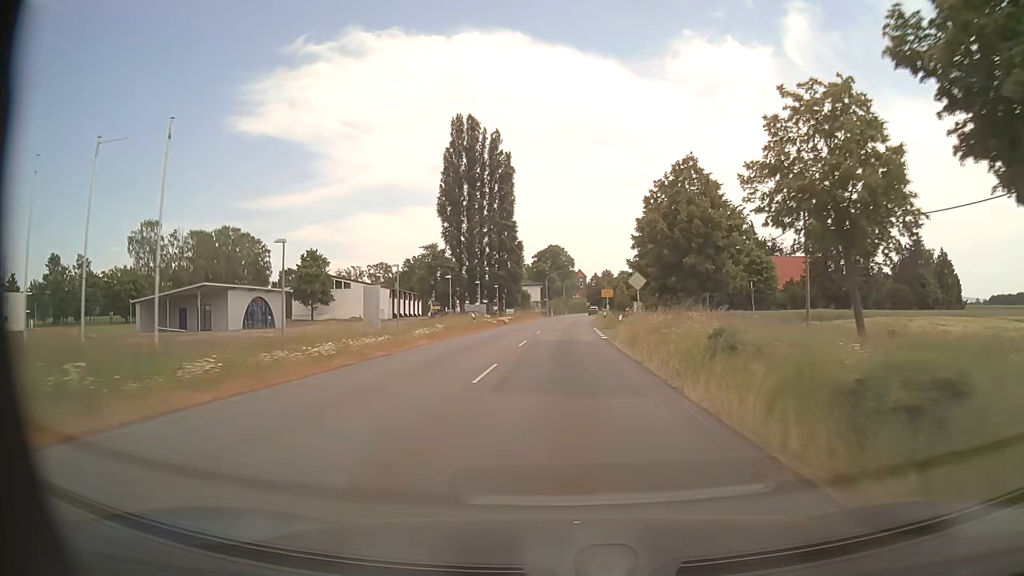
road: secondary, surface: asphalt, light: Day
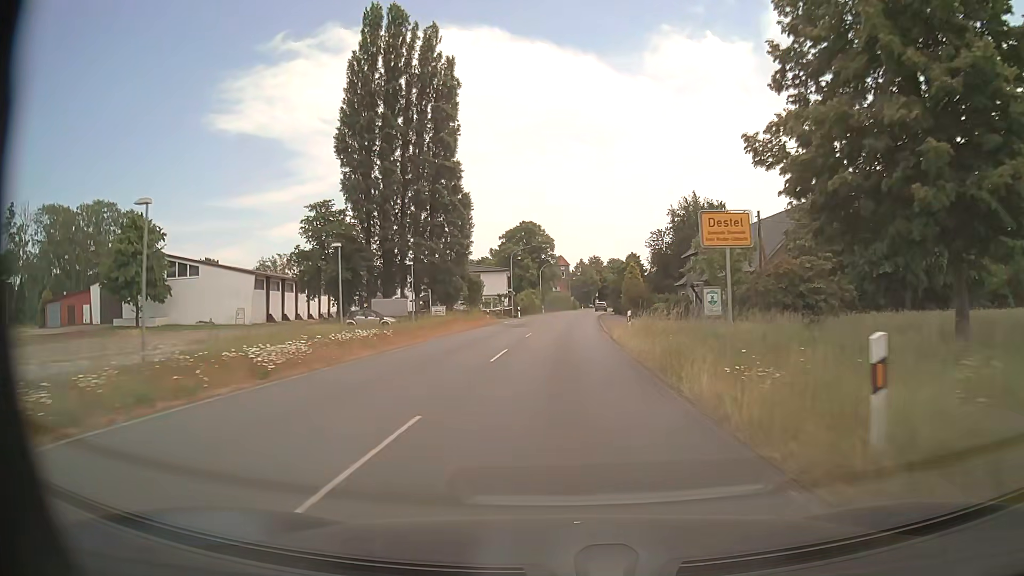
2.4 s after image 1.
(+0.7, +43.6) m; +2°
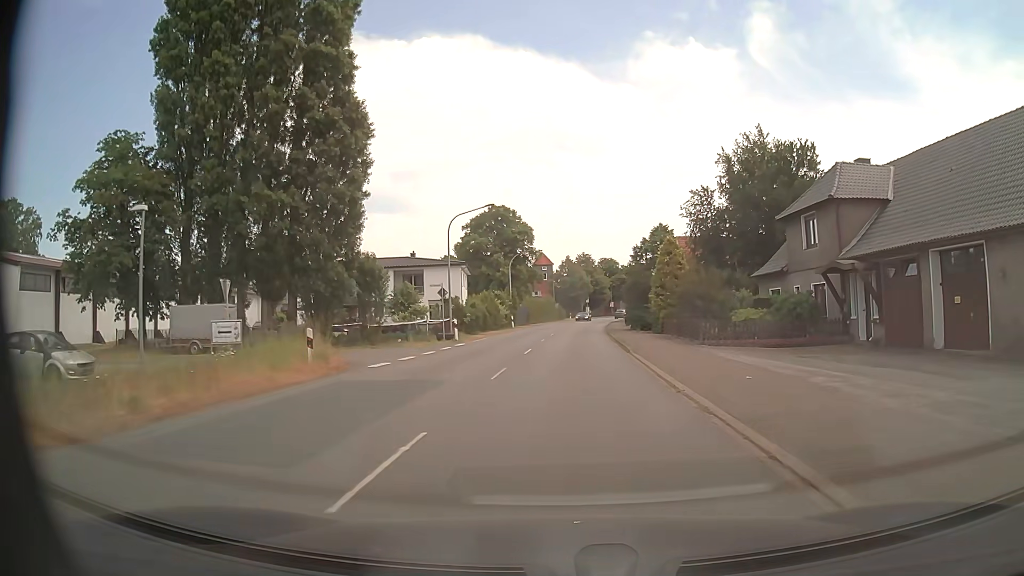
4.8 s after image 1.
(+0.4, +32.1) m; +2°
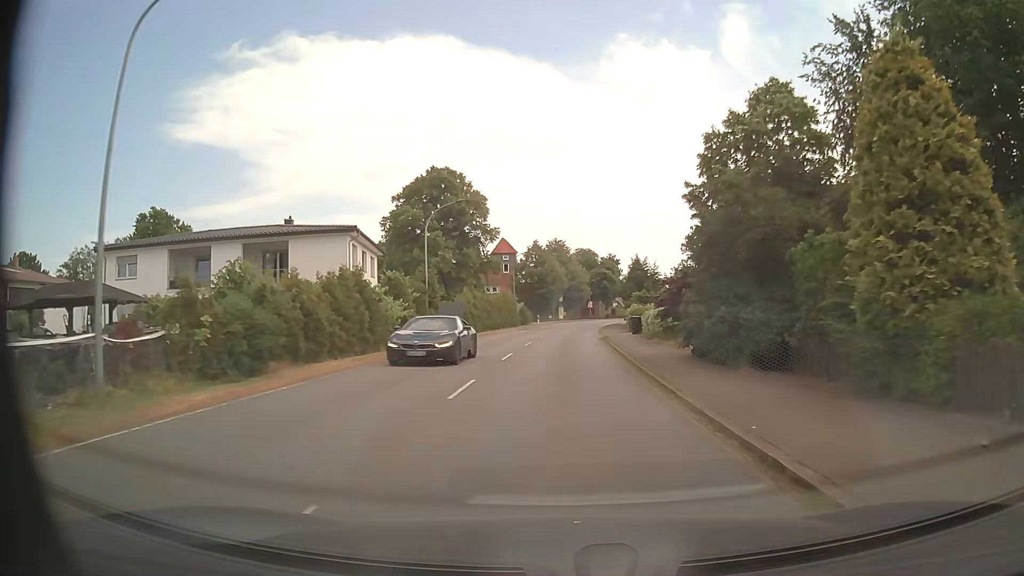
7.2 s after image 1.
(+0.6, +30.1) m; +2°
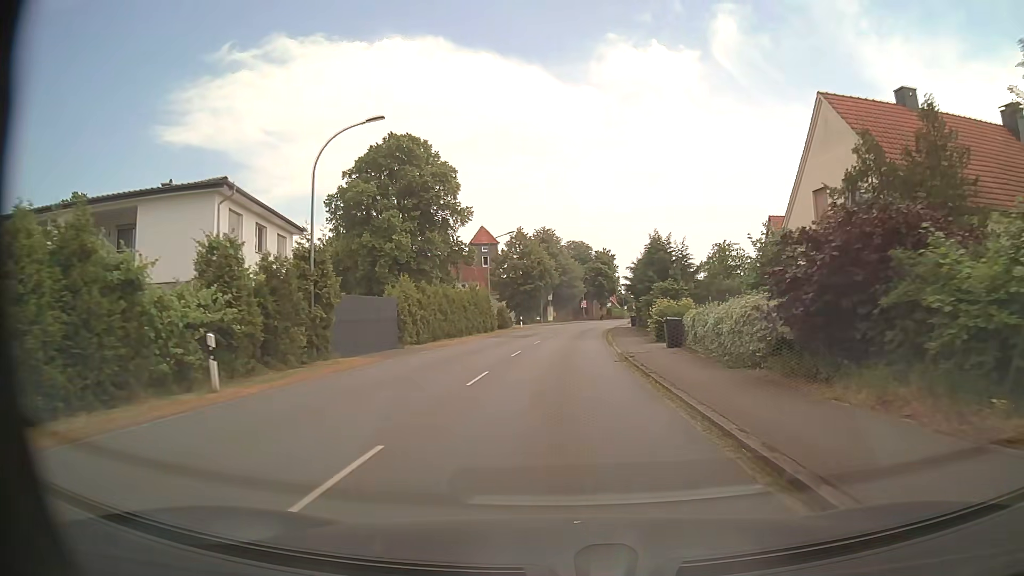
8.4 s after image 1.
(+0.1, +15.9) m; 0°
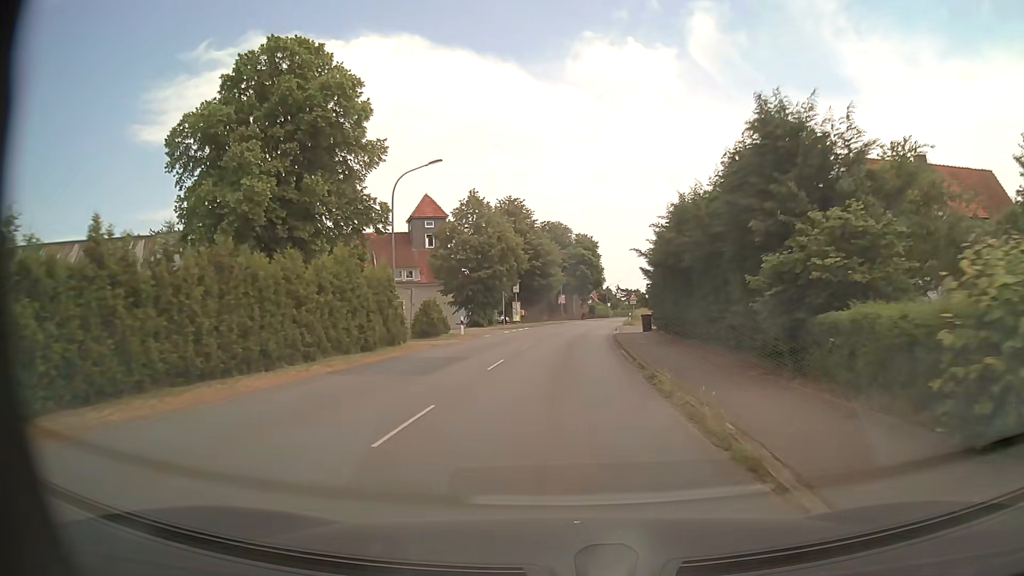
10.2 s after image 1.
(+0.6, +24.2) m; +3°
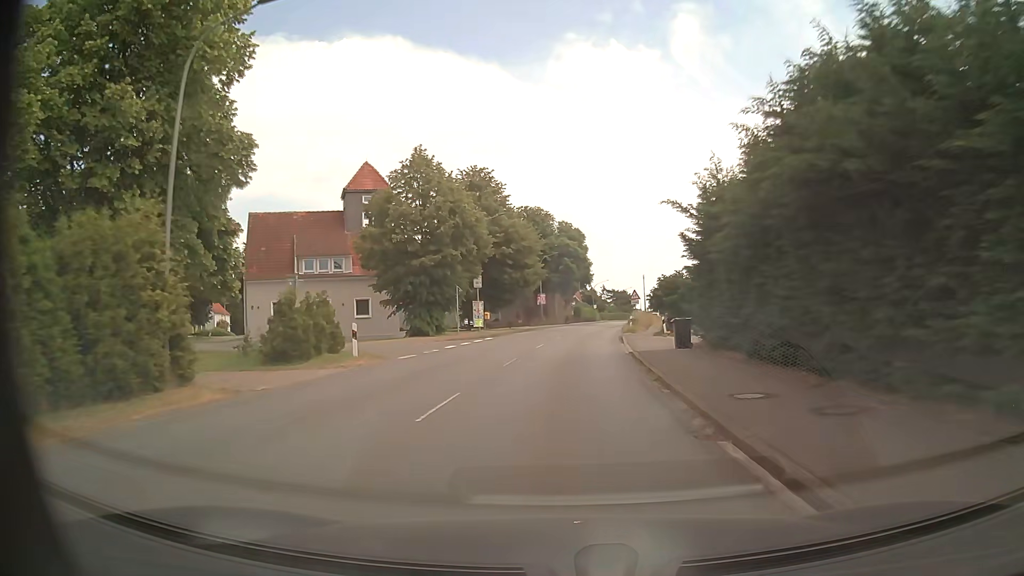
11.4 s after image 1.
(+0.1, +16.3) m; +1°
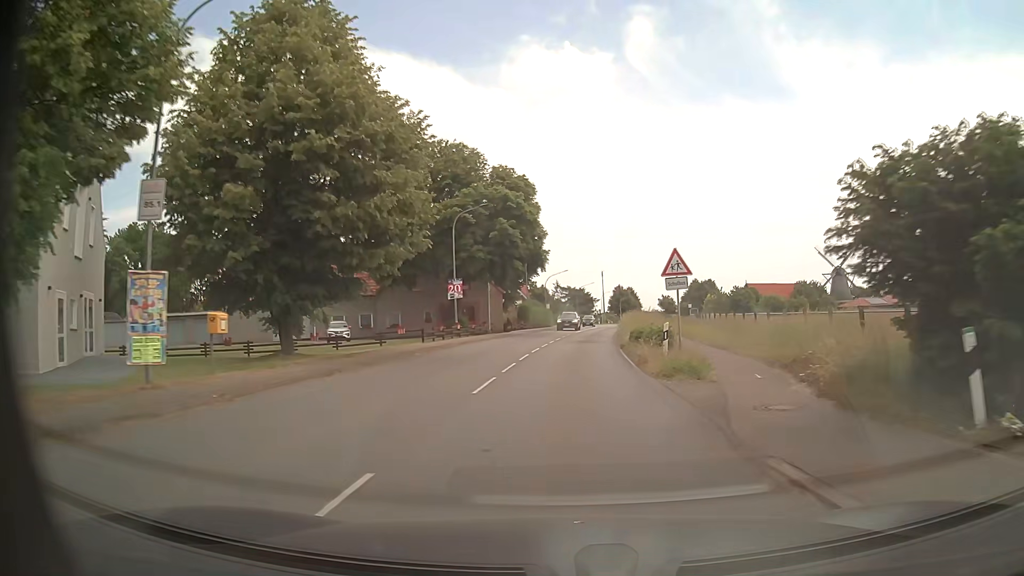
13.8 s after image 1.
(+1.1, +32.8) m; +4°
(0, +10) (+1, +20) (+1, +30) (+2, +40) (+3, +50) (+4, +60) (+5, +70) (+6, +80) (+8, +90) (+10, +99) m
